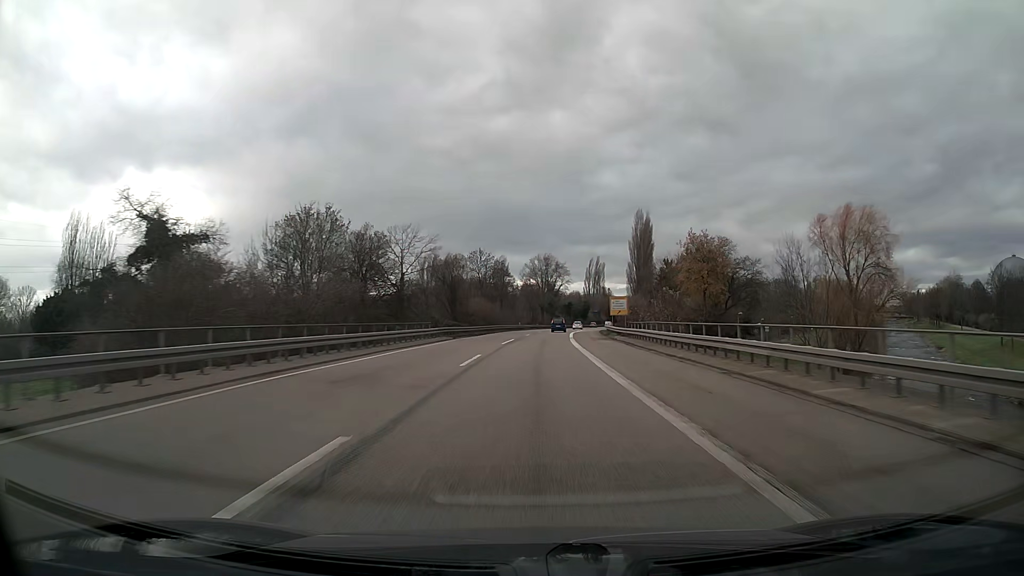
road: trunk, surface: asphalt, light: Day
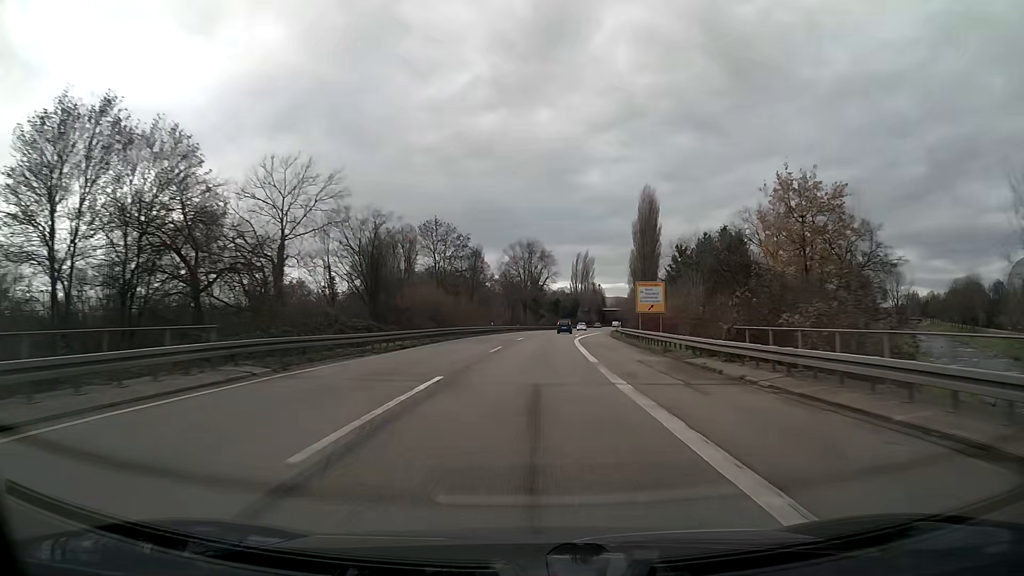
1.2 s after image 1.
(+0.4, +31.4) m; +2°
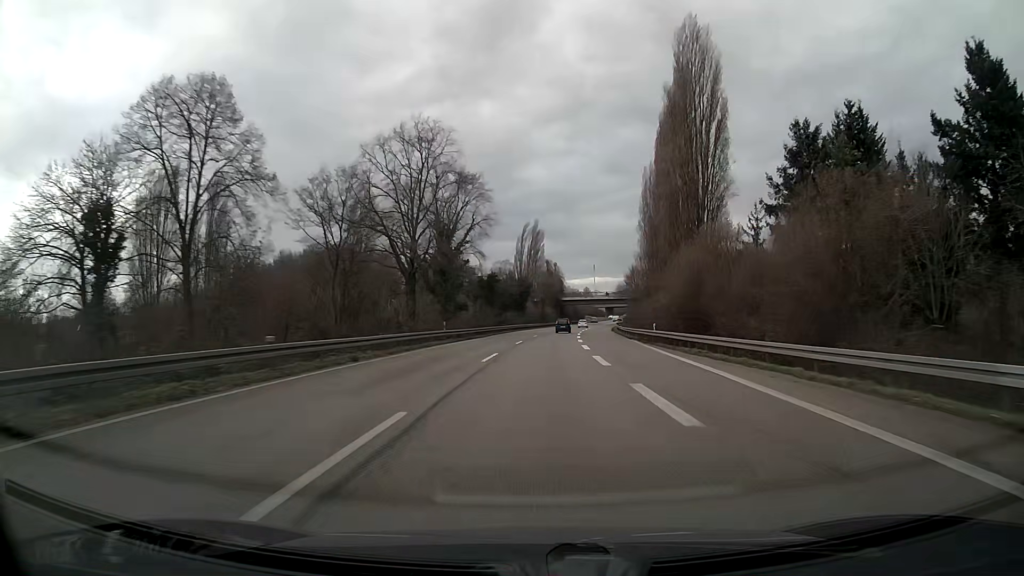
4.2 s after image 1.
(+3.6, +79.6) m; +5°
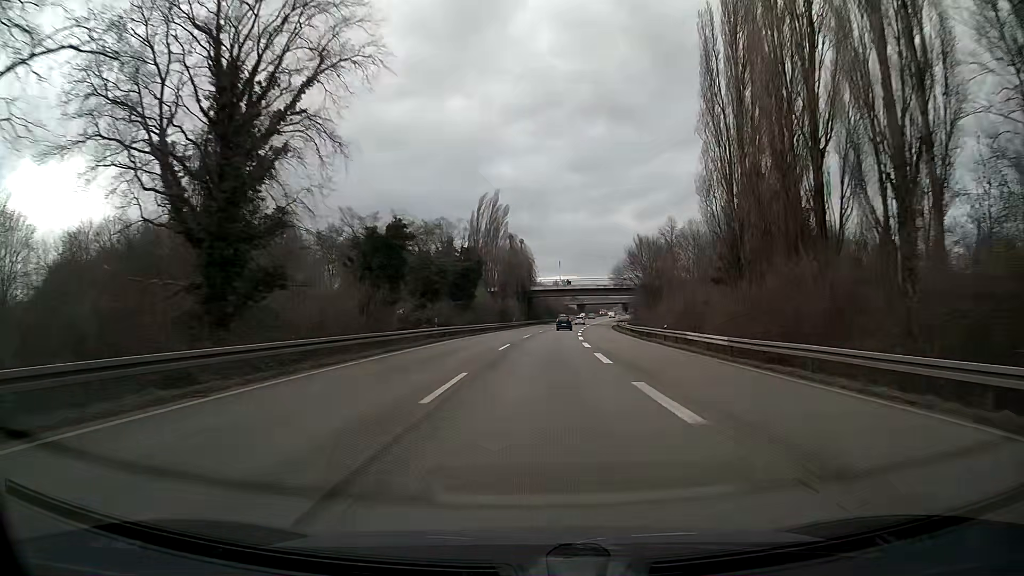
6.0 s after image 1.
(+1.2, +48.1) m; +3°
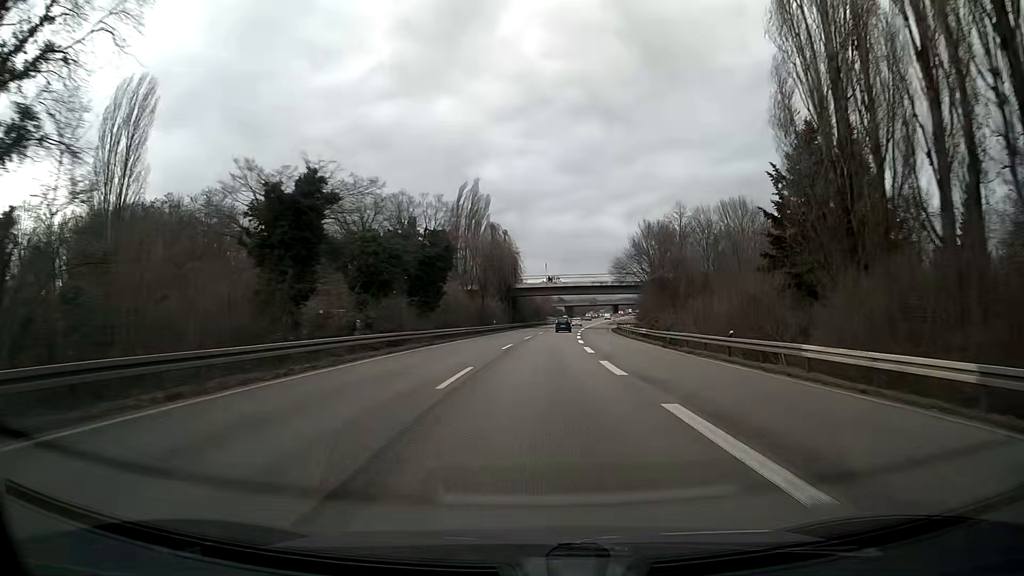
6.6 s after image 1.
(+0.1, +16.1) m; +1°
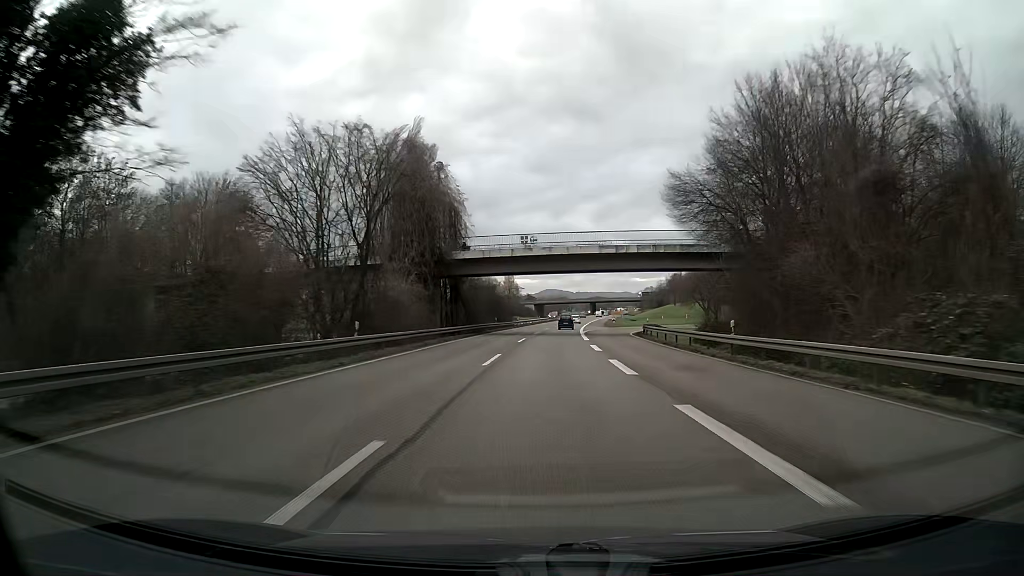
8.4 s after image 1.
(+1.4, +48.4) m; +3°
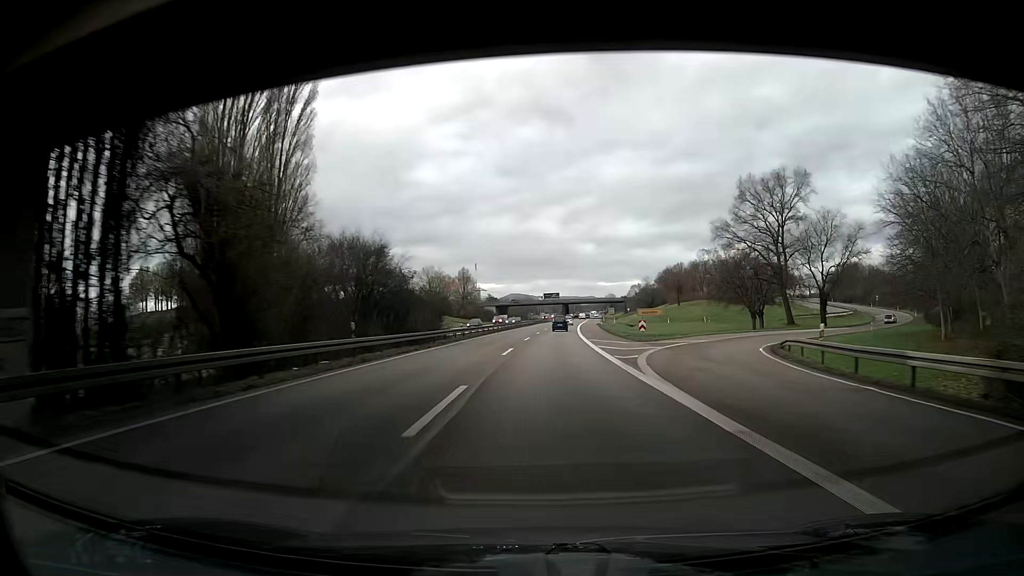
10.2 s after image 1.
(+1.2, +48.7) m; +2°
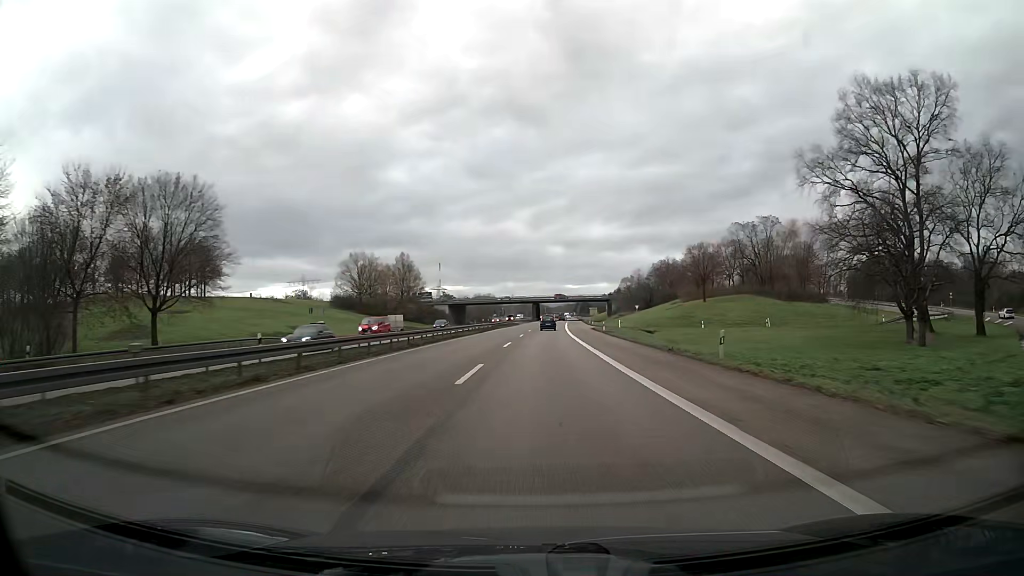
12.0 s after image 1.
(+1.6, +49.1) m; +3°
